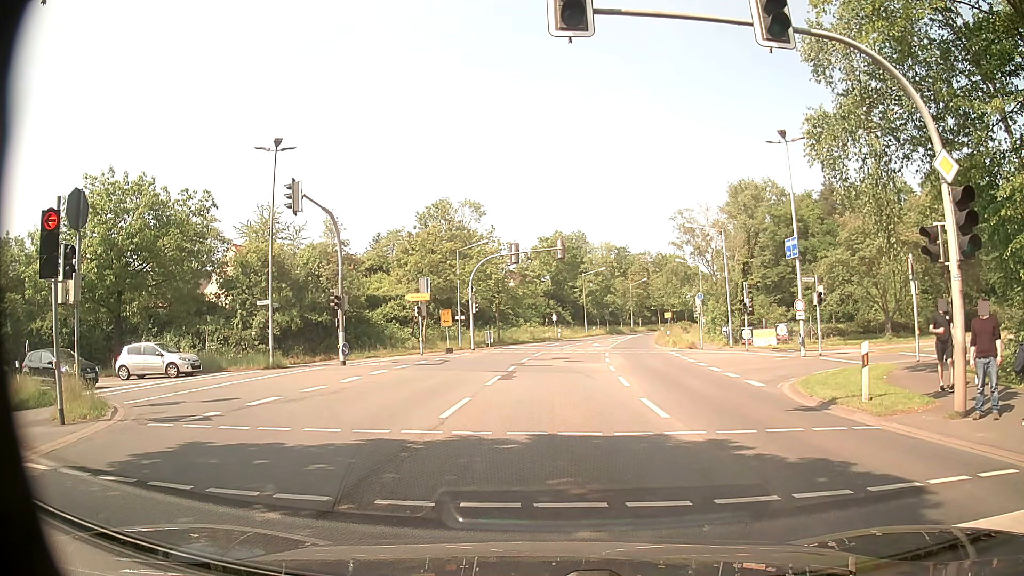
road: secondary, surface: asphalt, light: Day
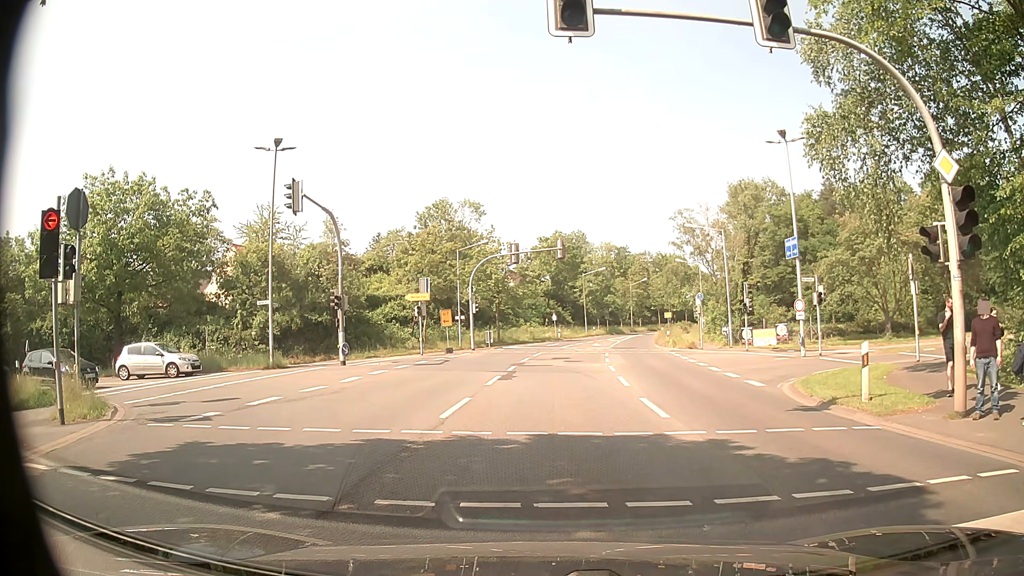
(0.0, 0.0) m; 0°
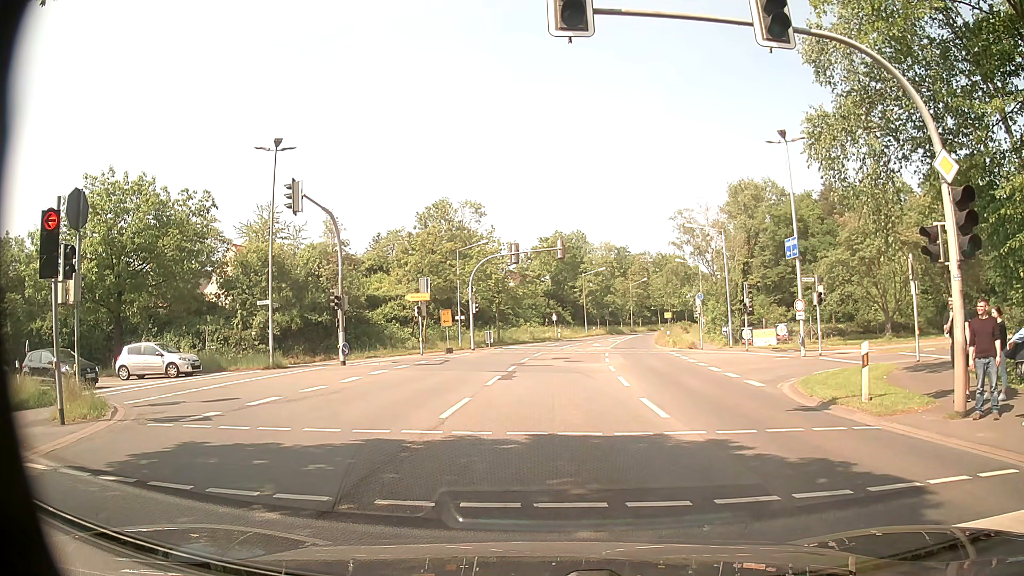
(0.0, 0.0) m; 0°
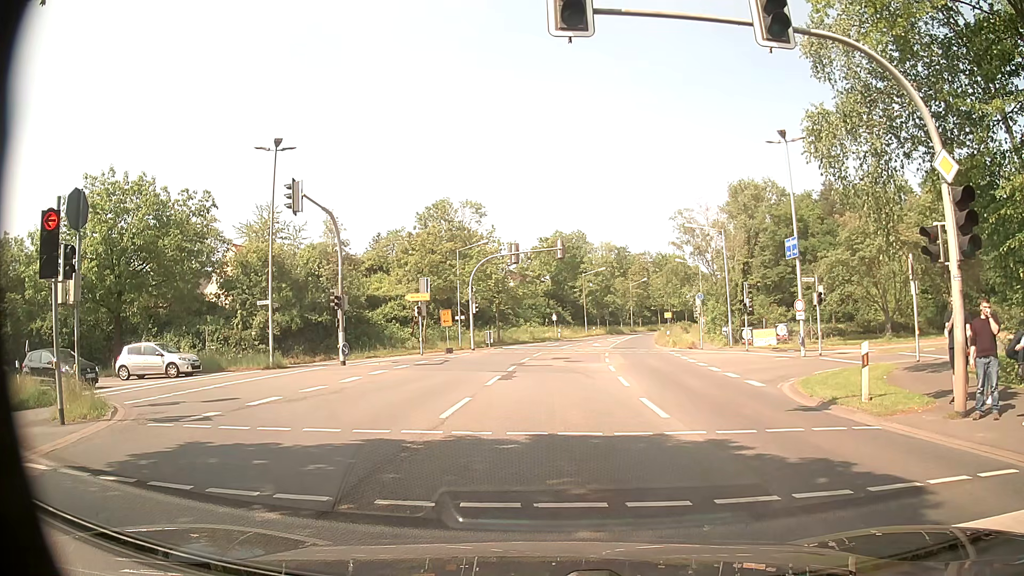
(0.0, 0.0) m; 0°
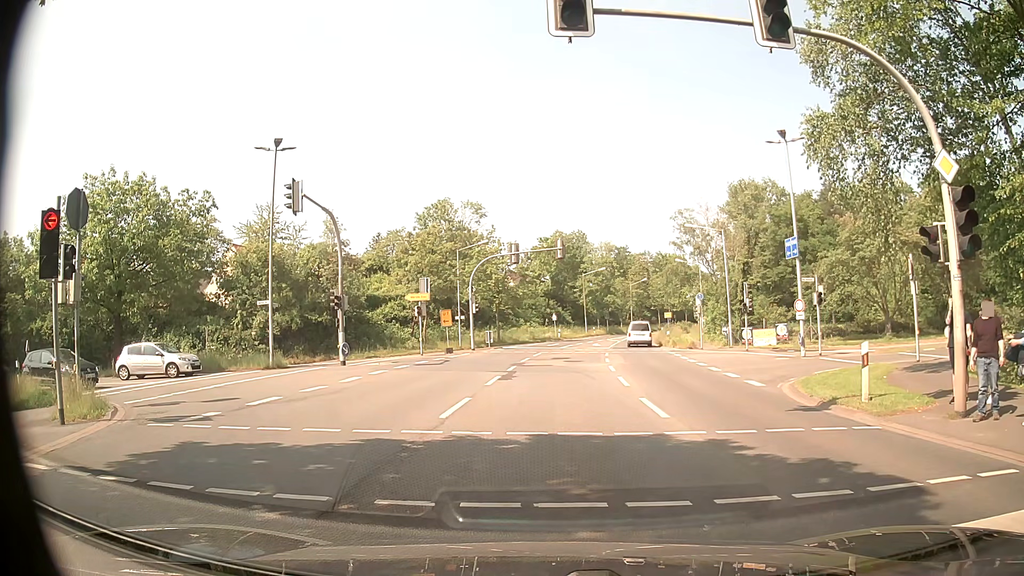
(0.0, 0.0) m; 0°
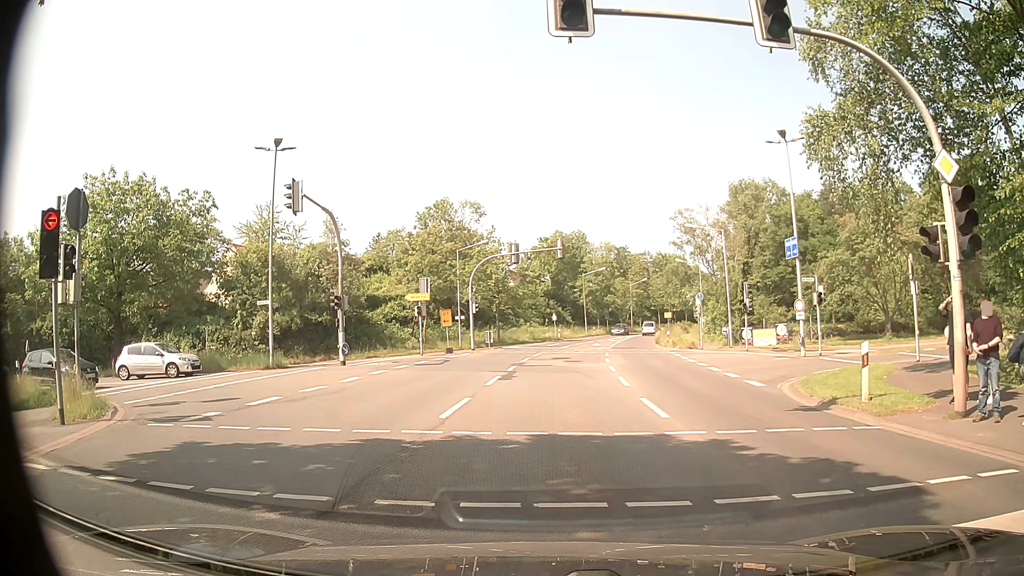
(0.0, 0.0) m; 0°
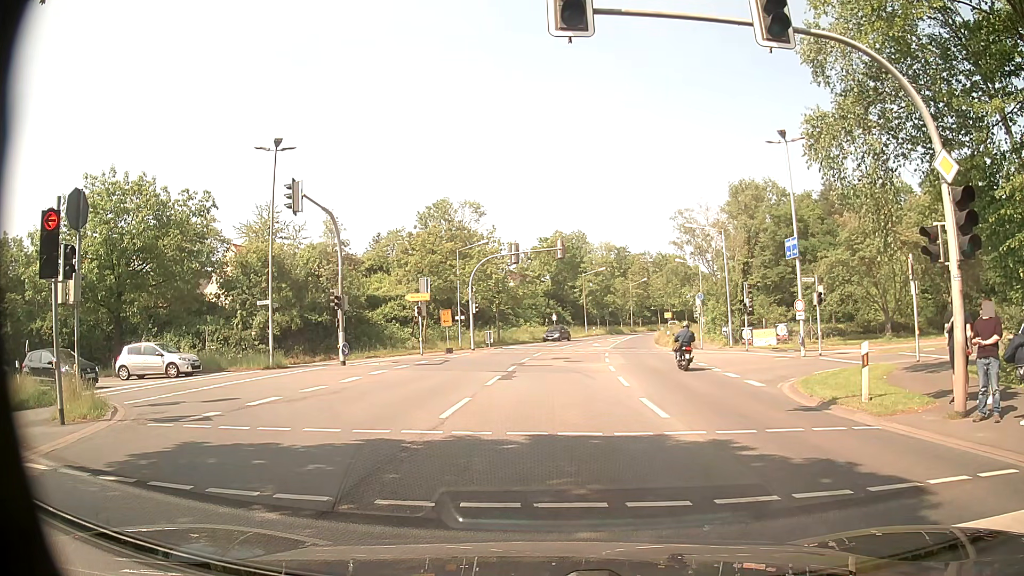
(0.0, 0.0) m; 0°
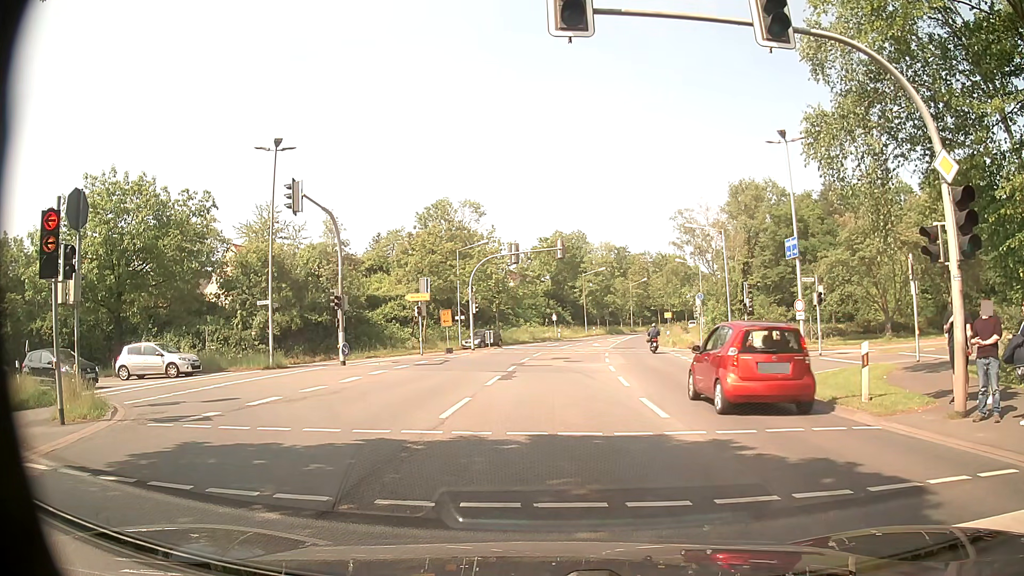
(0.0, 0.0) m; 0°
